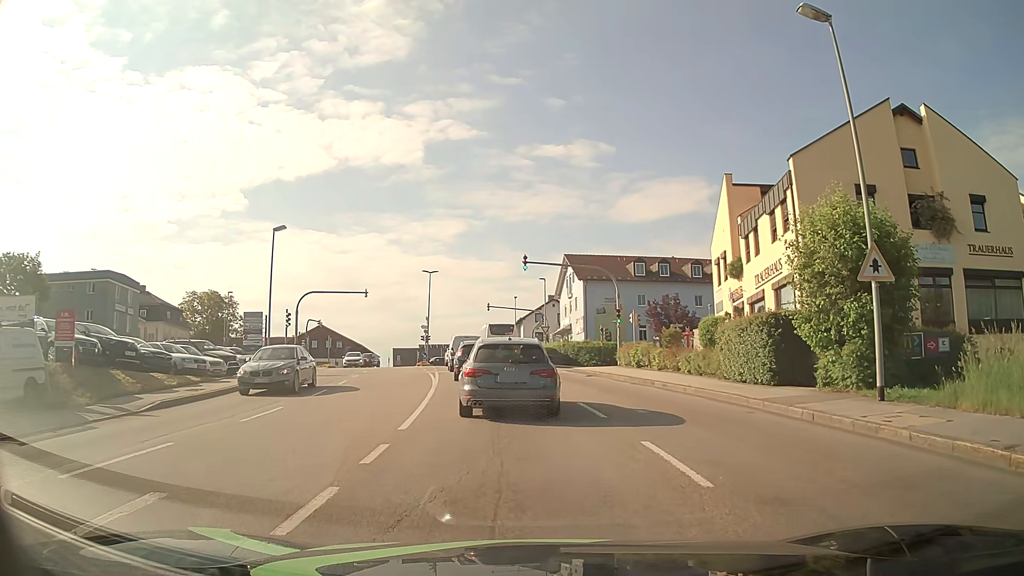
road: tertiary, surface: asphalt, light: Day
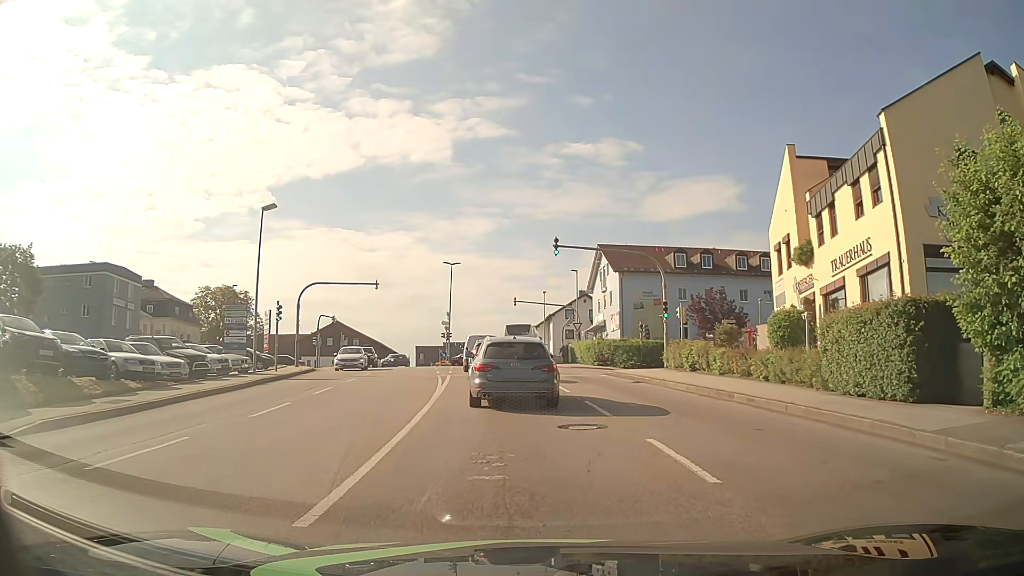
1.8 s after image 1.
(-0.1, +6.0) m; -2°
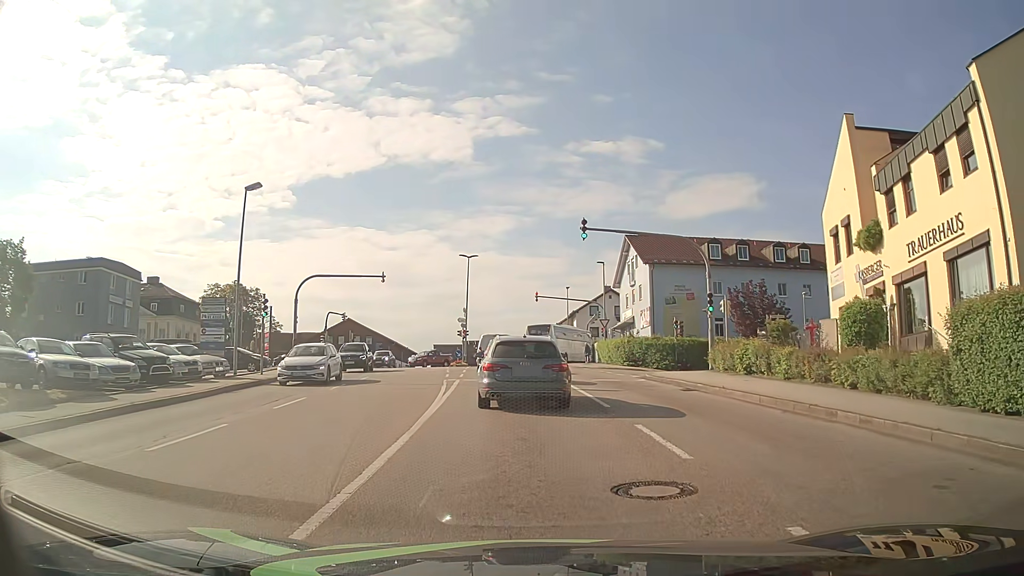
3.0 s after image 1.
(-0.1, +4.6) m; -1°
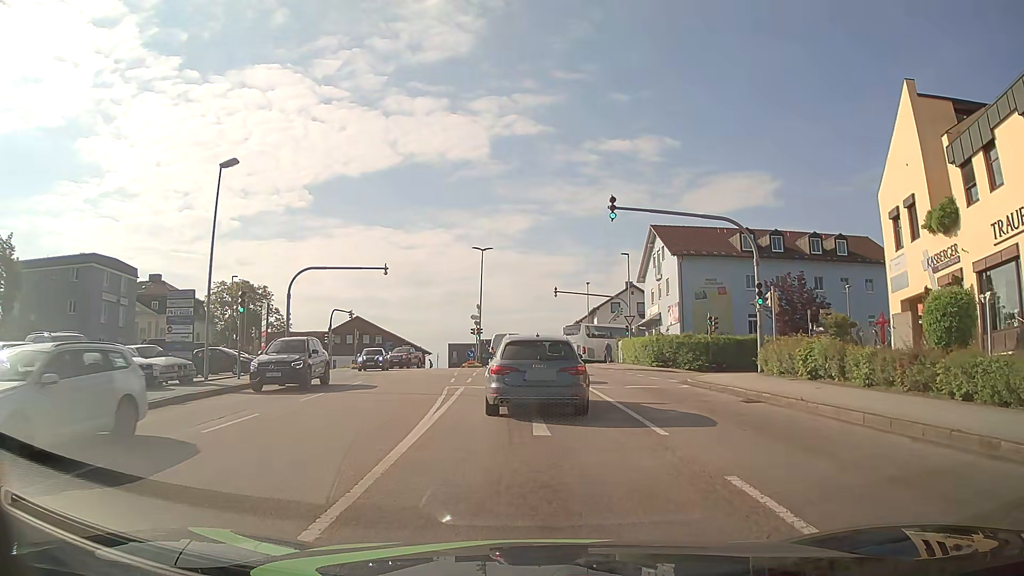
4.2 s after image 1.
(-0.1, +4.2) m; -2°
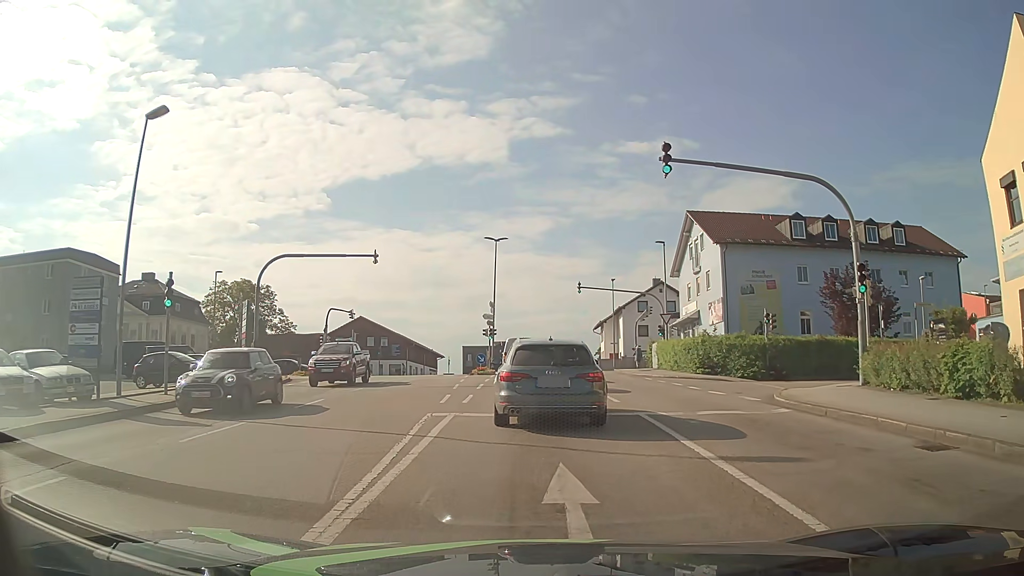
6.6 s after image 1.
(-0.1, +6.9) m; -2°
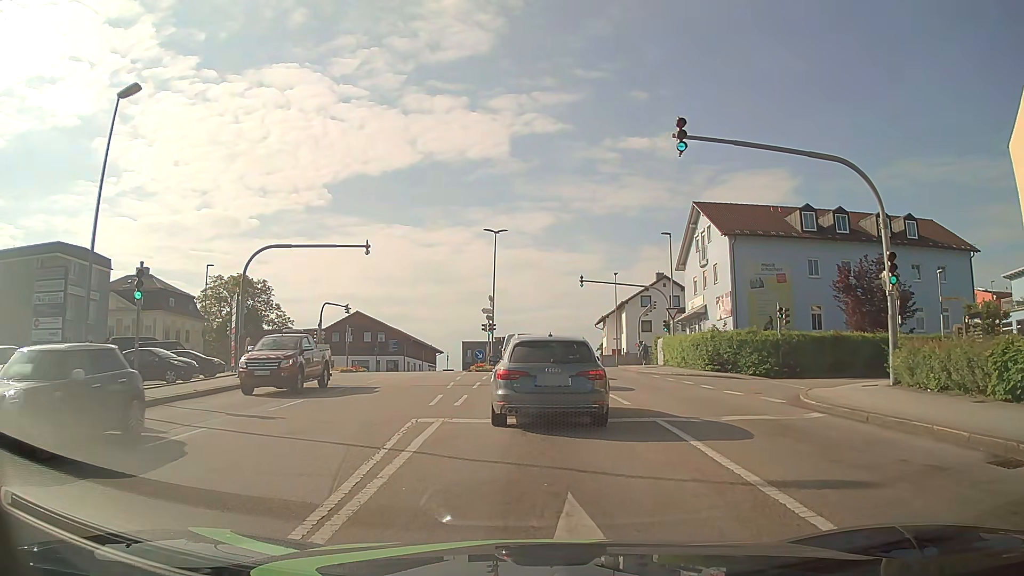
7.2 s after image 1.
(0.0, +1.7) m; +1°
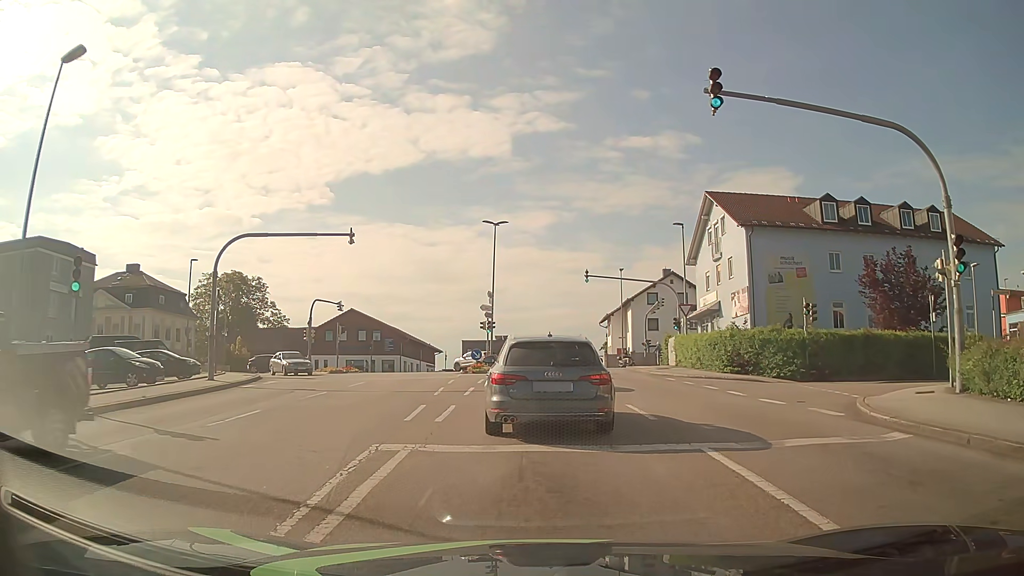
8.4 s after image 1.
(0.0, +2.9) m; -1°
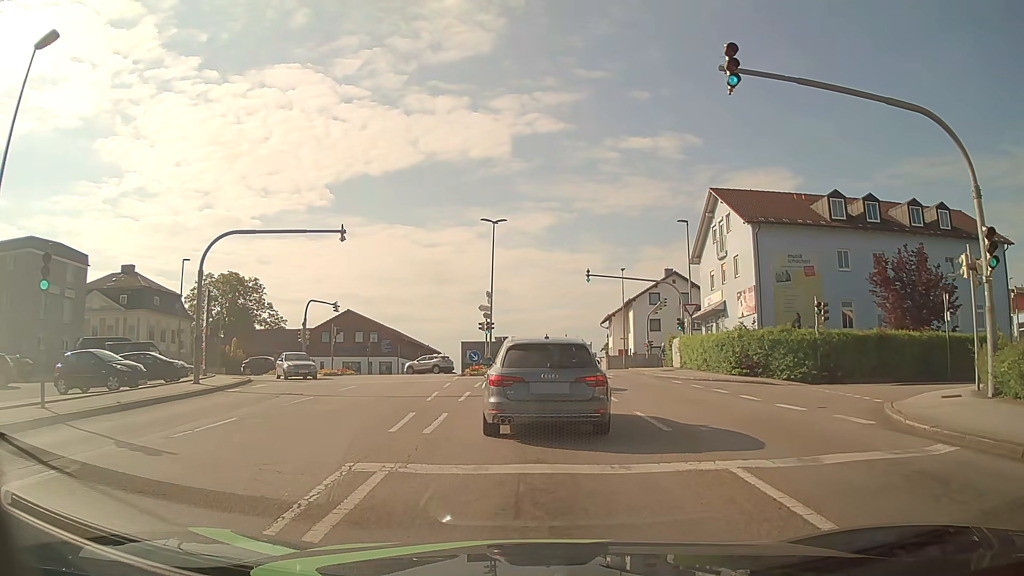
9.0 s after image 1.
(0.0, +1.2) m; +1°
(0, +10) (0, +20) (0, +30) (-1, +40) (-1, +50) (-6, +58) (-15, +62) (-25, +63) (-35, +63) (-45, +63) m
